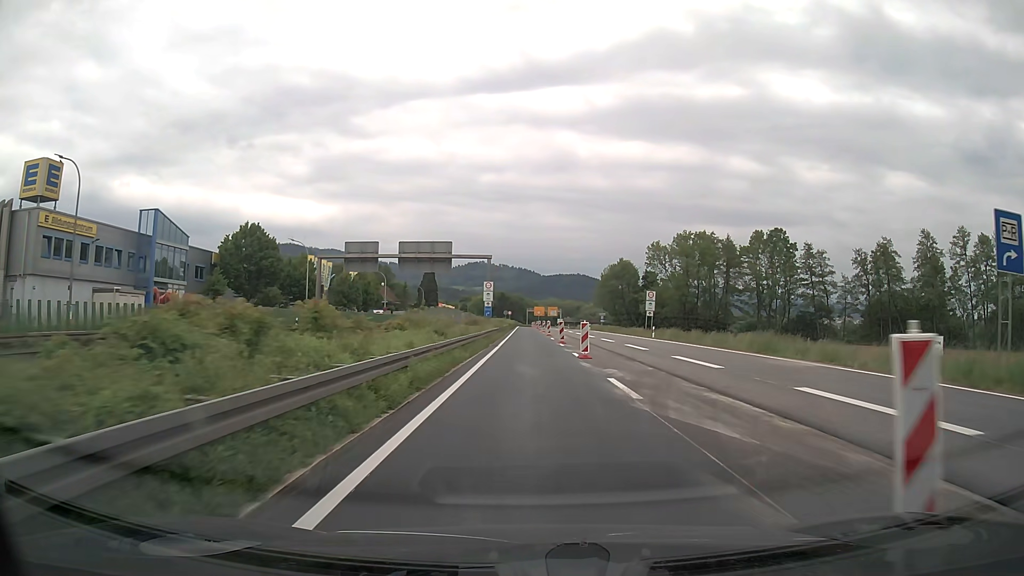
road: trunk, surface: asphalt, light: Day
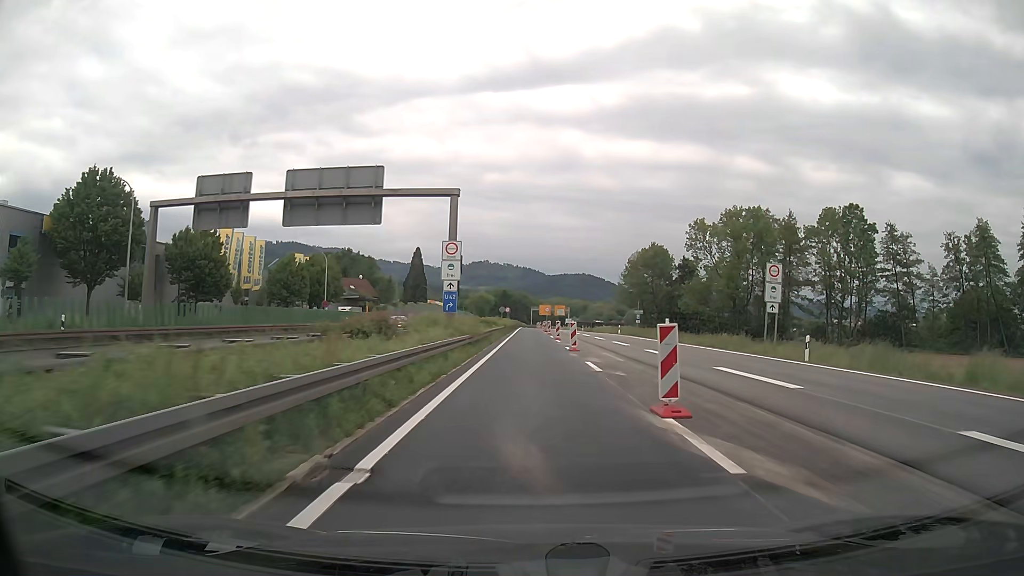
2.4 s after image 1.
(-0.1, +29.9) m; 0°
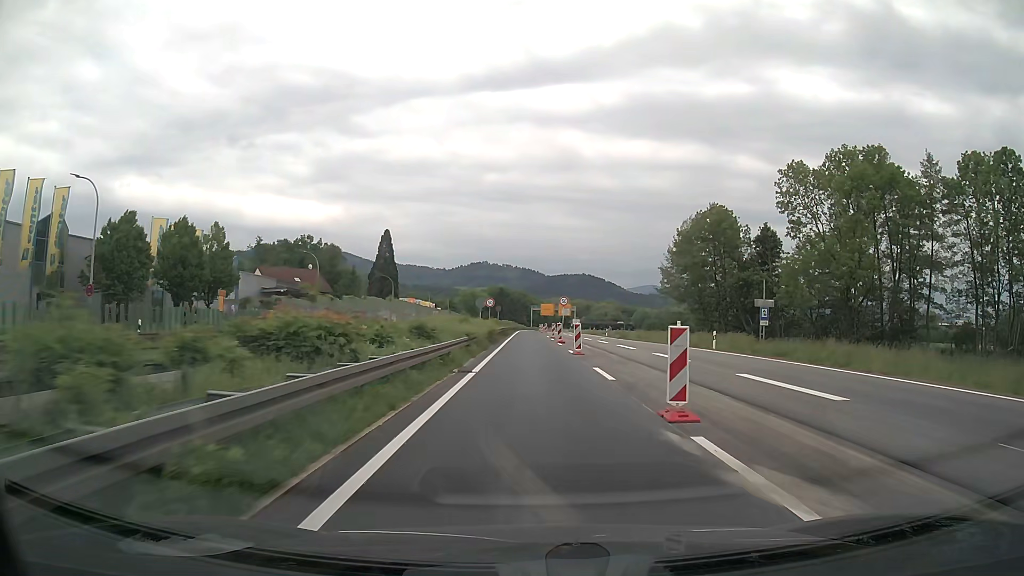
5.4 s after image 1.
(-0.1, +38.1) m; 0°
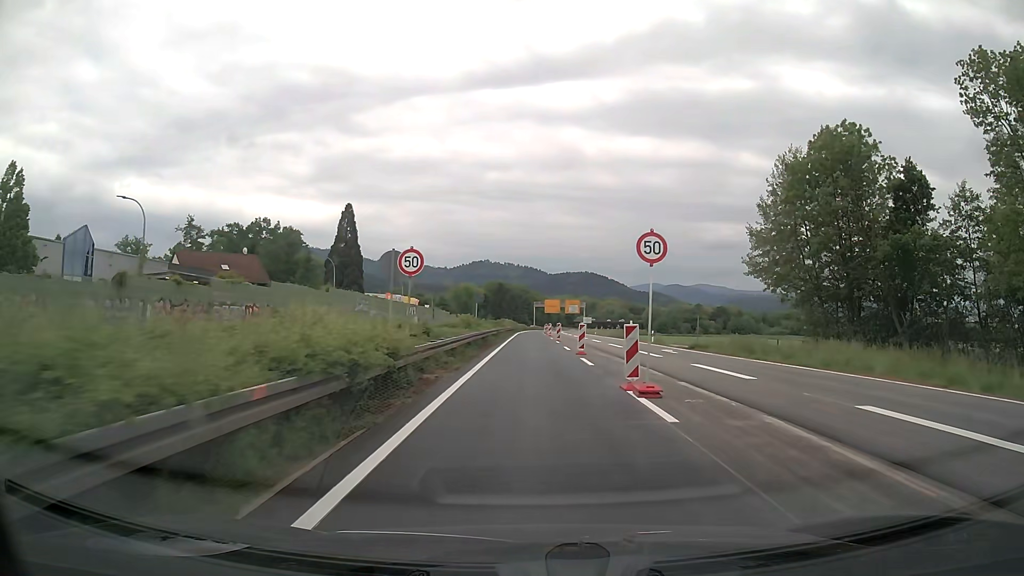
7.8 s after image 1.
(-0.1, +30.9) m; 0°
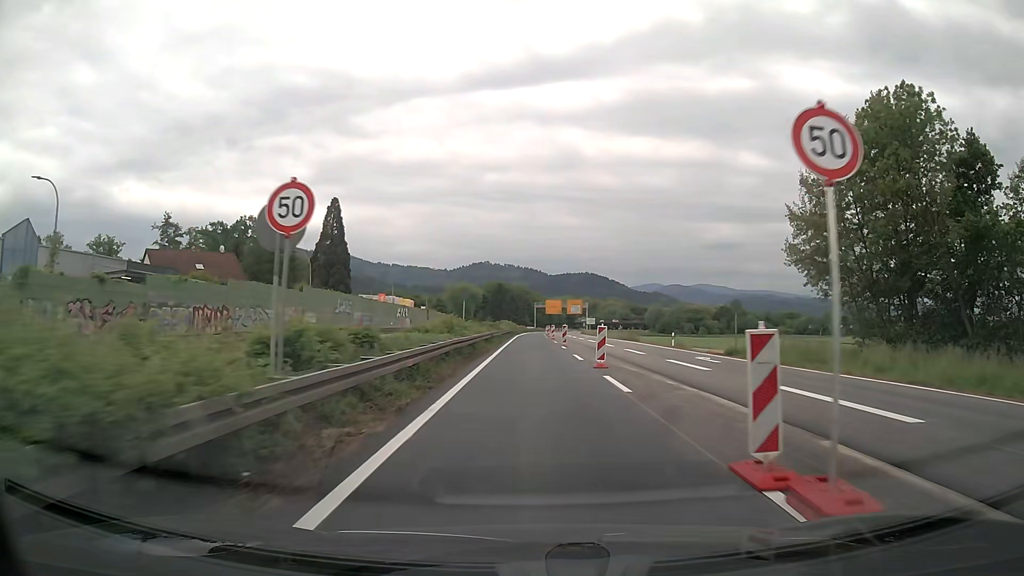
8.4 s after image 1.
(0.0, +7.7) m; 0°
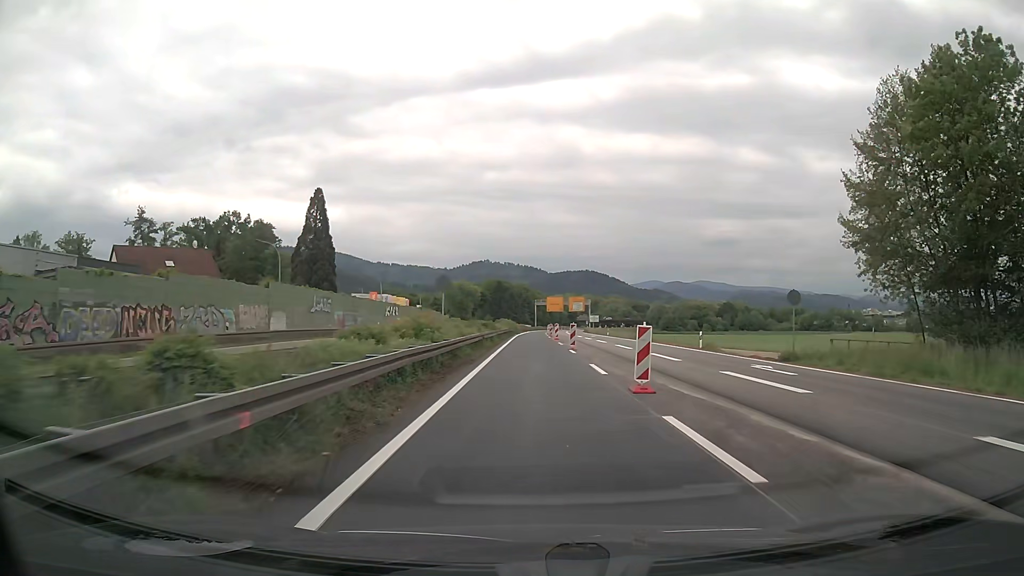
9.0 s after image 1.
(0.0, +7.7) m; 0°
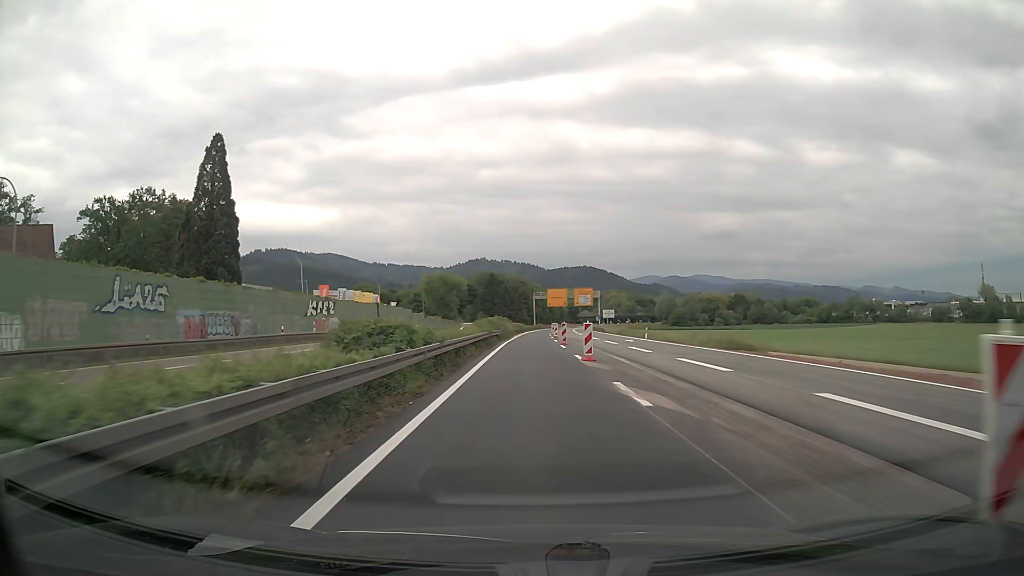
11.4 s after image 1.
(0.0, +30.9) m; 0°
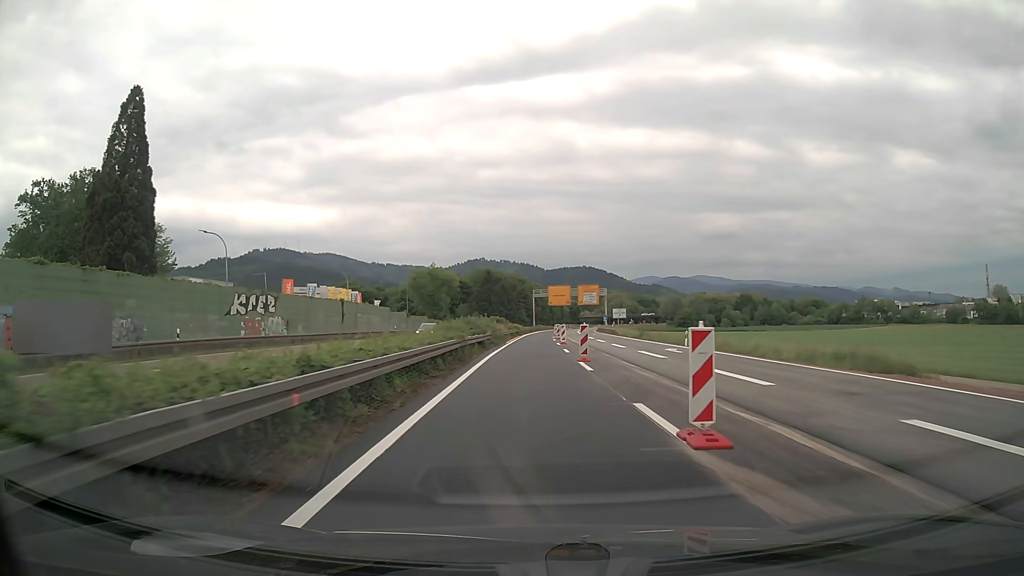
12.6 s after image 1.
(0.0, +15.5) m; 0°
